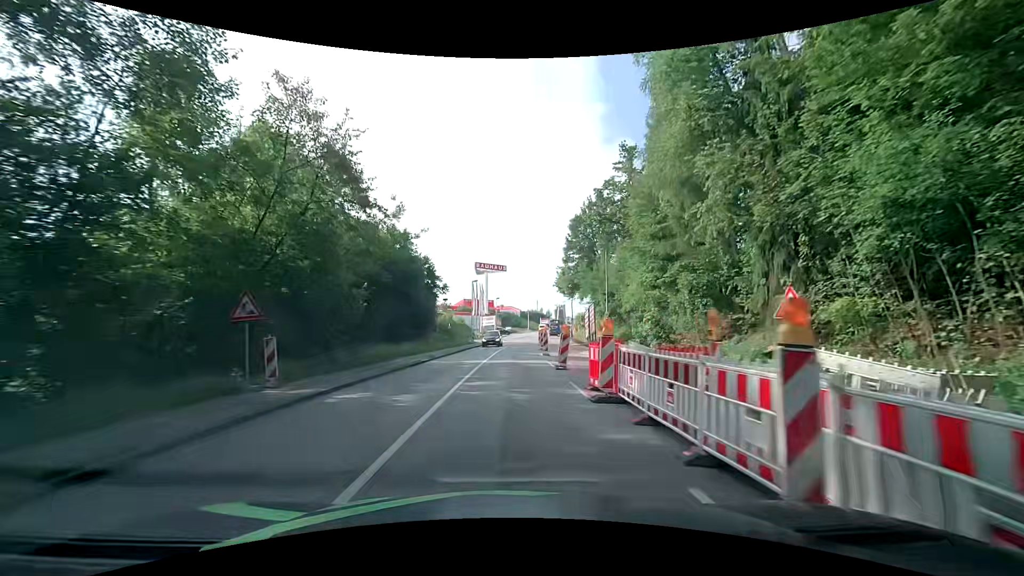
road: tertiary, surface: asphalt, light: Day
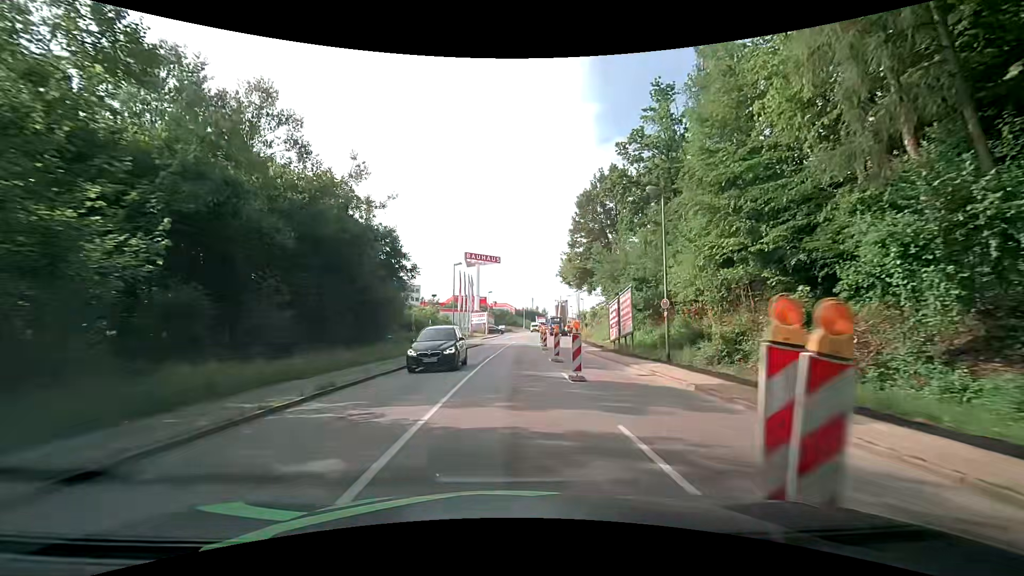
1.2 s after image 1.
(-0.1, +15.2) m; -1°
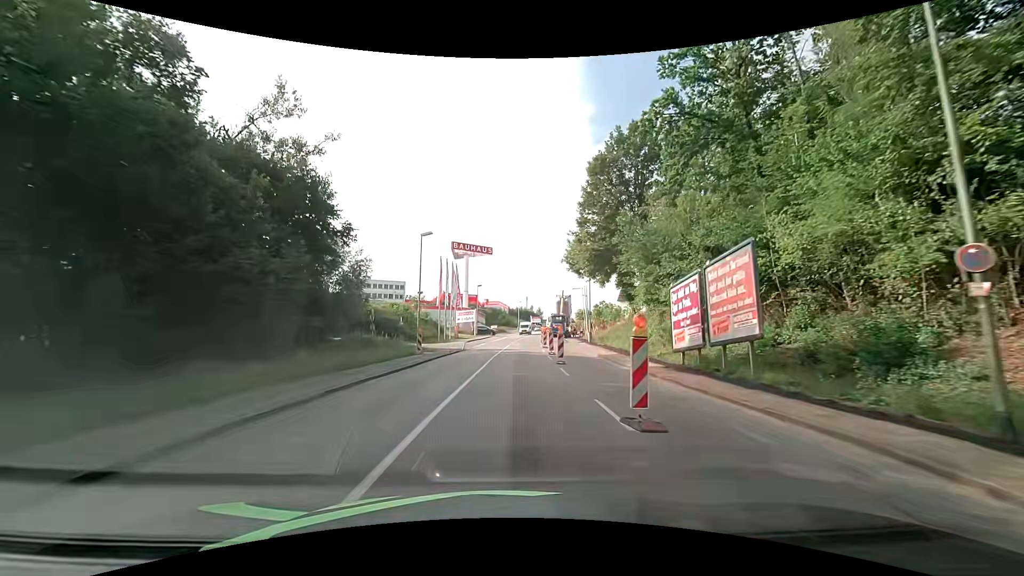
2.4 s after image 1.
(+0.3, +15.3) m; +2°
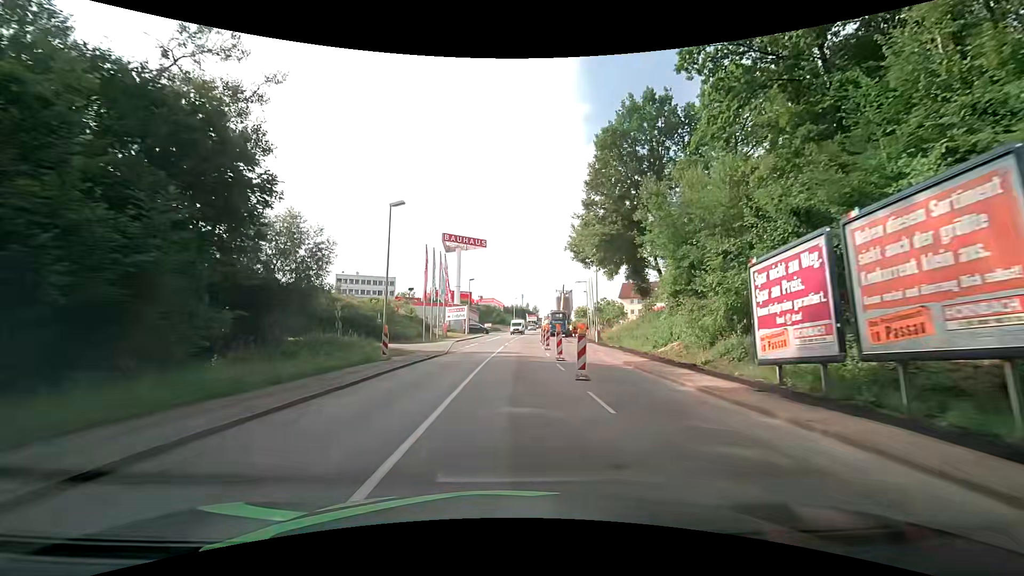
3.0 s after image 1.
(0.0, +7.6) m; 0°
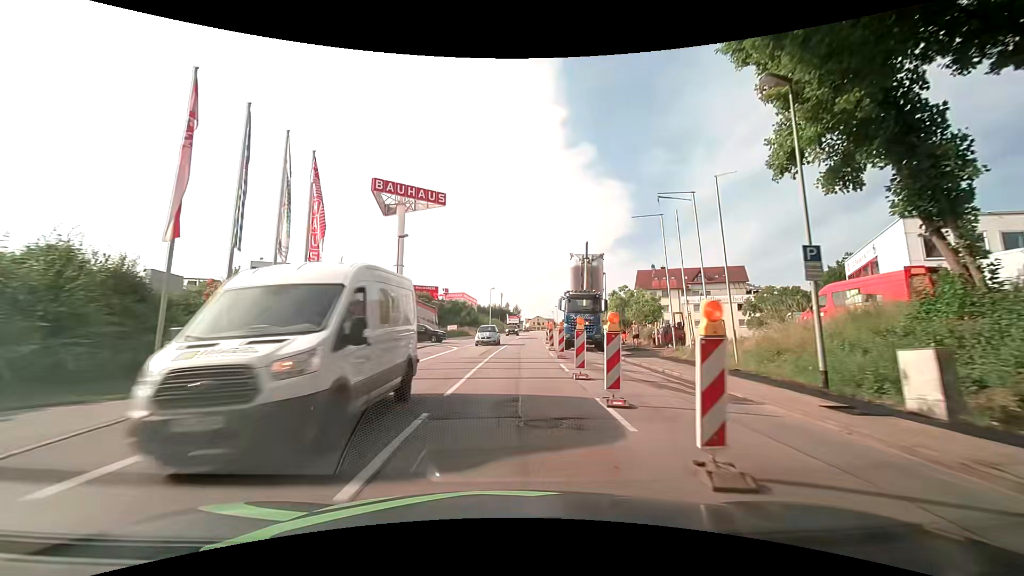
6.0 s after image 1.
(+1.2, +38.1) m; +3°
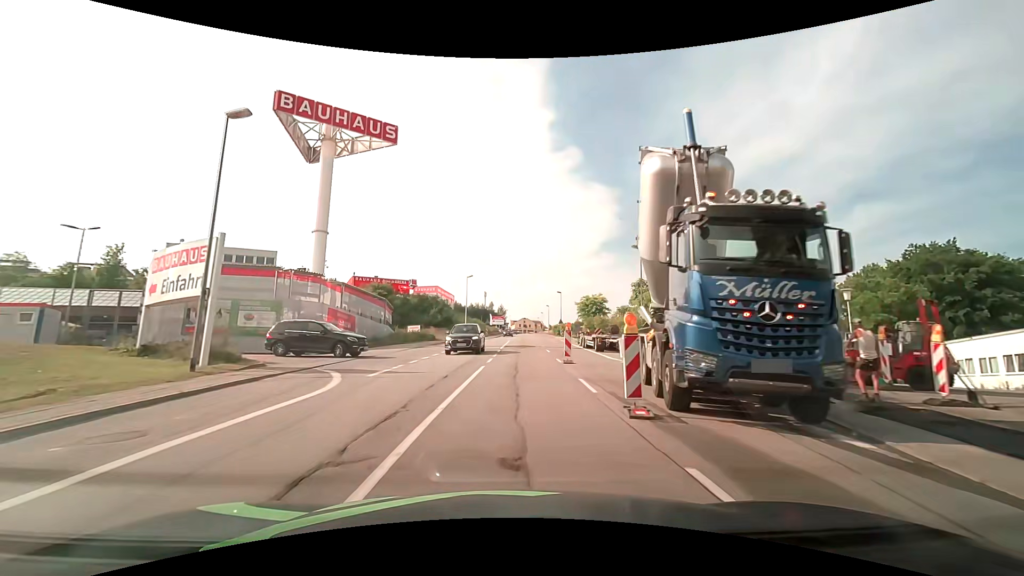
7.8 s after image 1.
(+0.1, +22.7) m; +1°
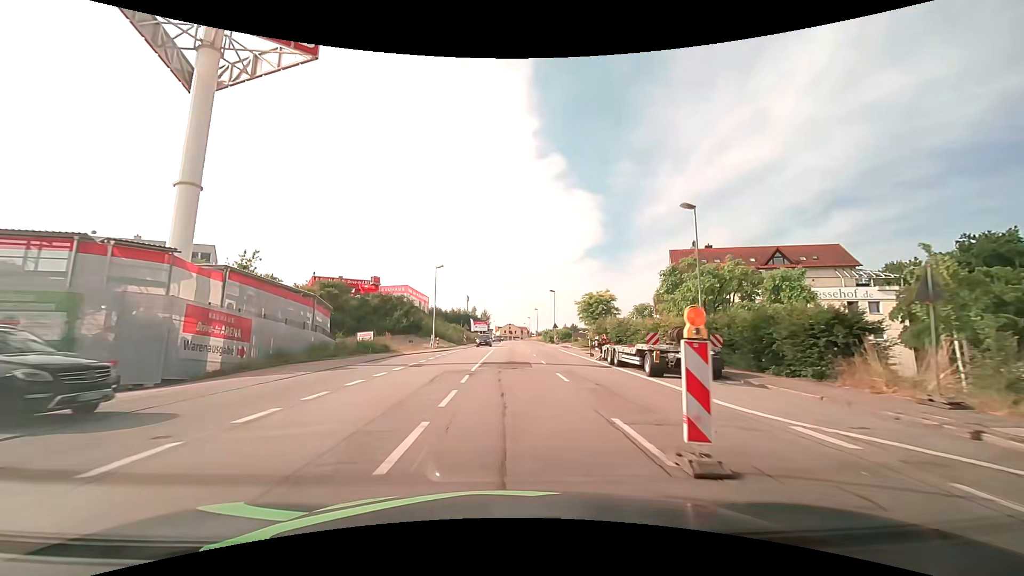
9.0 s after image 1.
(+0.2, +15.2) m; +2°
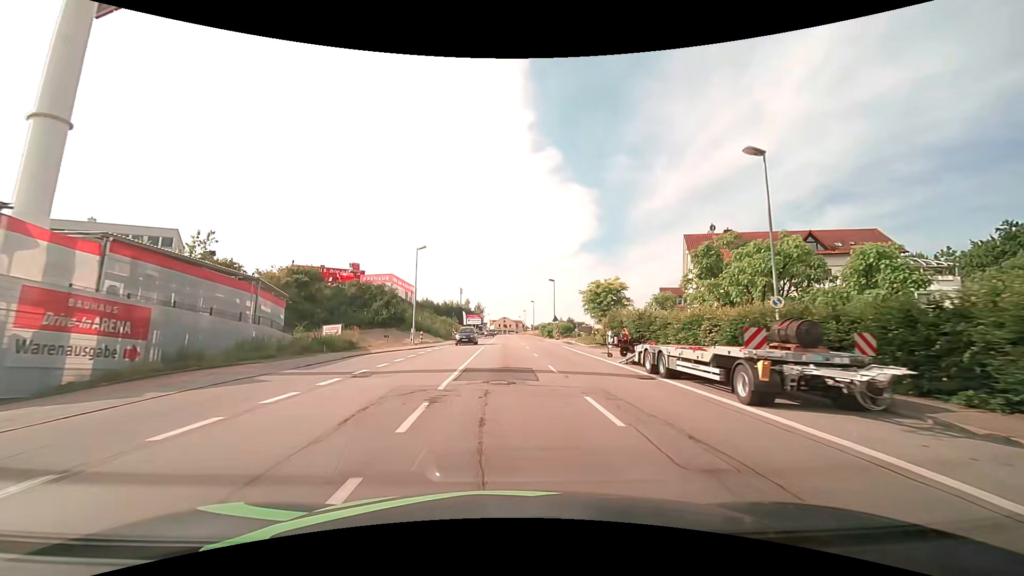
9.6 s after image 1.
(0.0, +7.6) m; +1°
(0, +10) (0, +20) (0, +30) (0, +40) (-1, +50) (-1, +60) (-1, +70) (-1, +80) (-1, +90) (-1, +100) m
